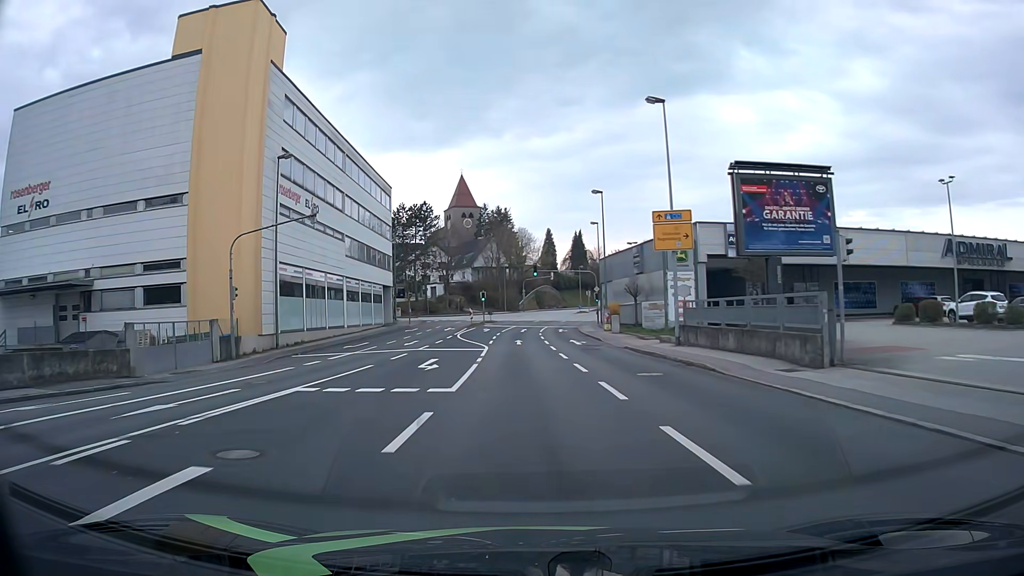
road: tertiary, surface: asphalt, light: Day
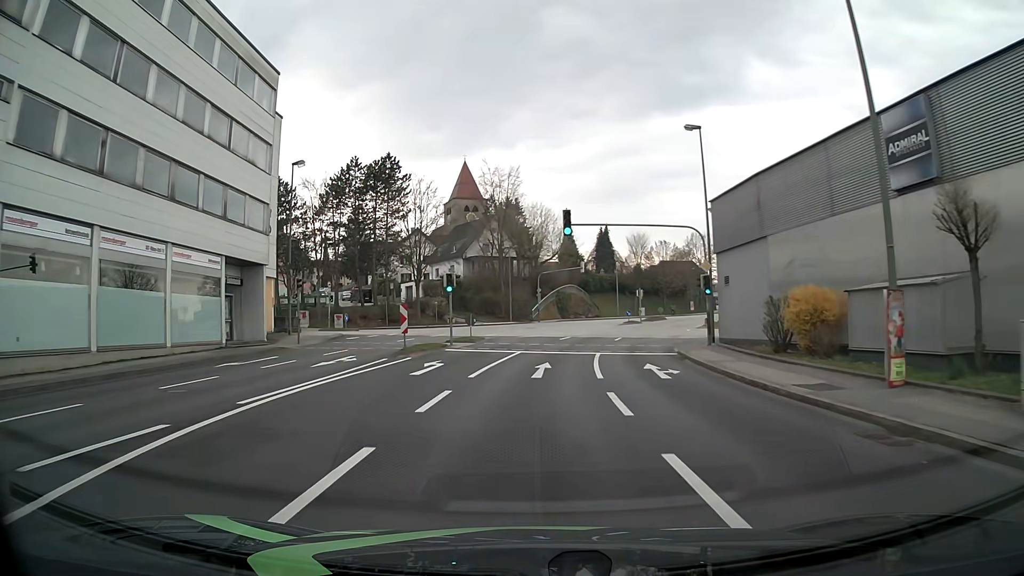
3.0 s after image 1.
(-0.7, +37.8) m; -1°
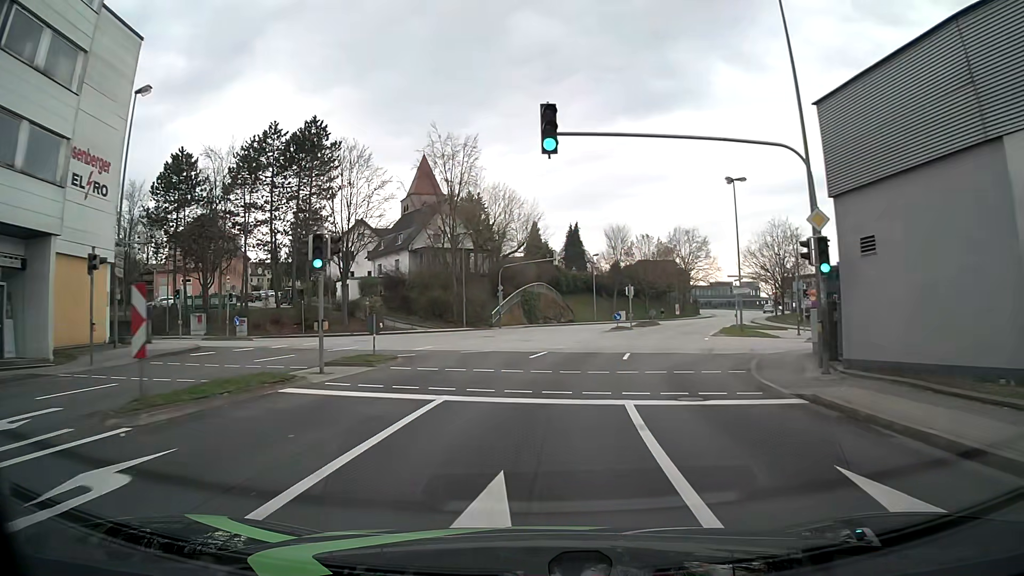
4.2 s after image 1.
(+0.3, +15.0) m; +3°
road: tertiary_link
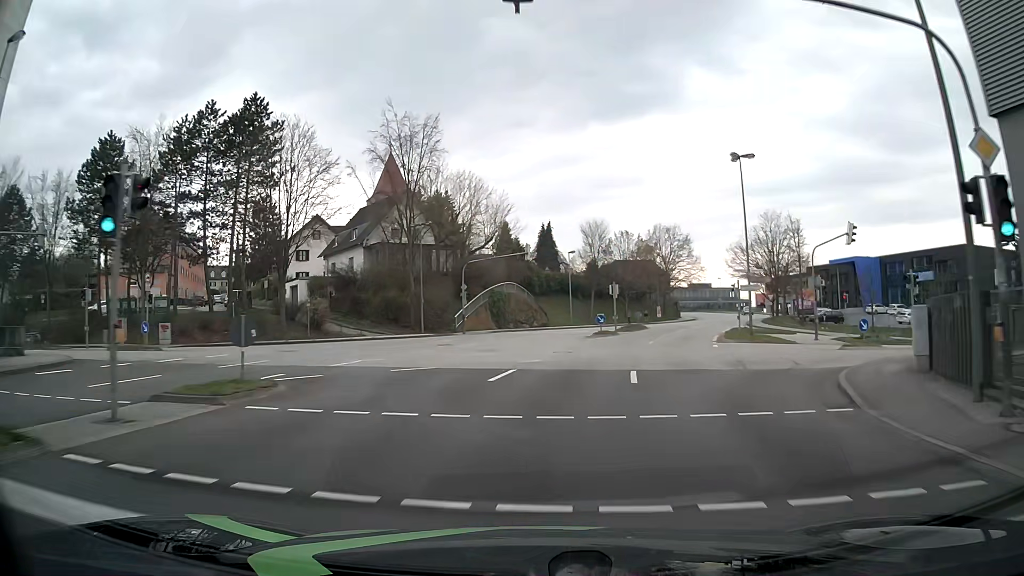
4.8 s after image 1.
(+0.1, +7.5) m; +2°
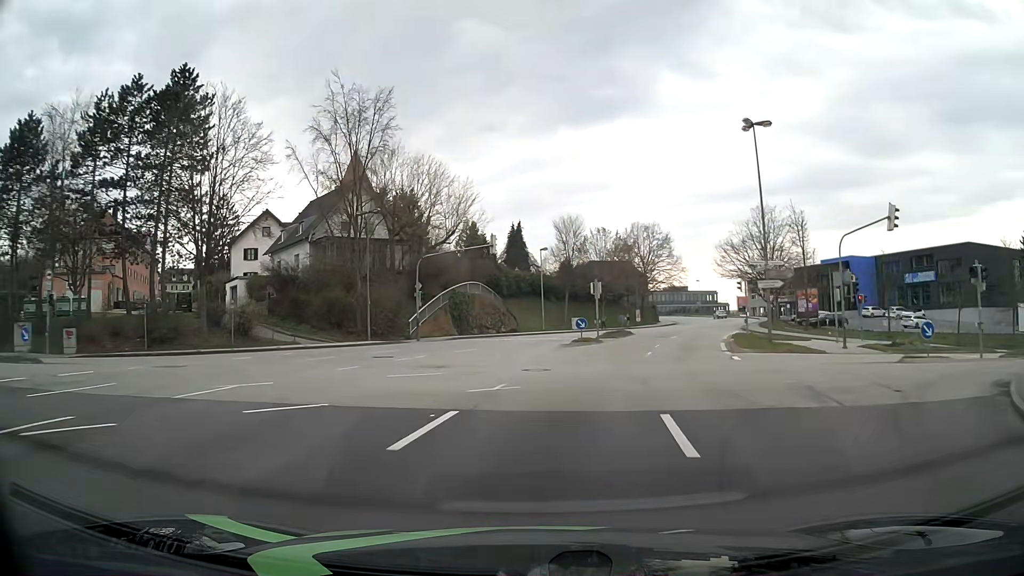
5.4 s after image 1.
(+0.1, +7.5) m; +3°
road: tertiary
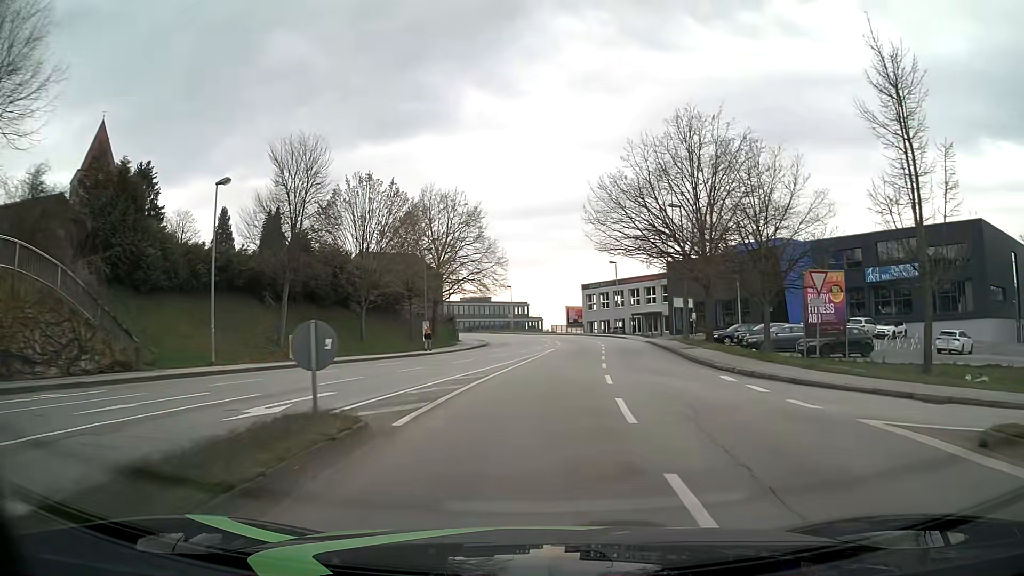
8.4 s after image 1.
(+5.8, +36.6) m; +18°
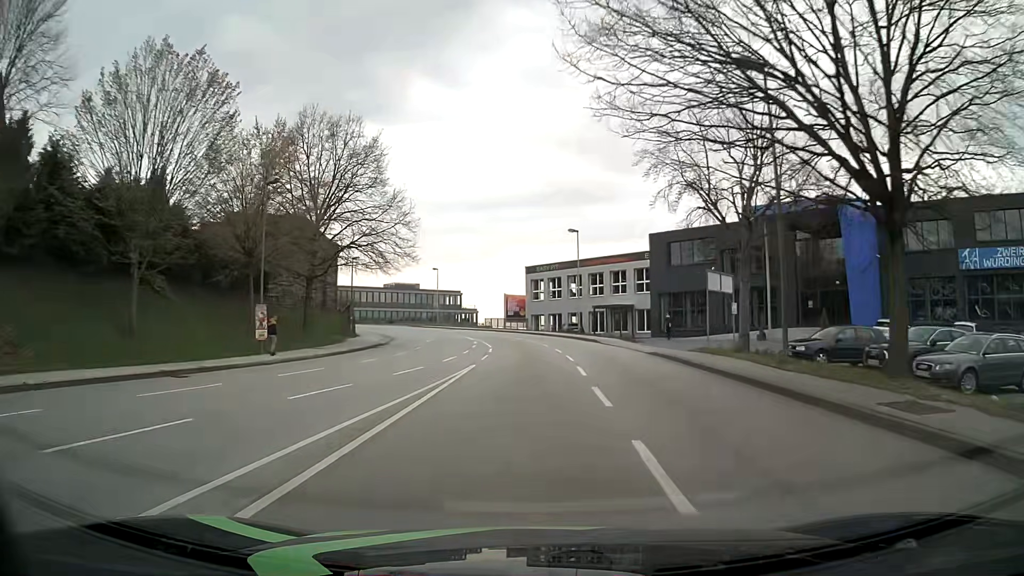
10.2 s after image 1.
(+1.1, +22.4) m; +5°
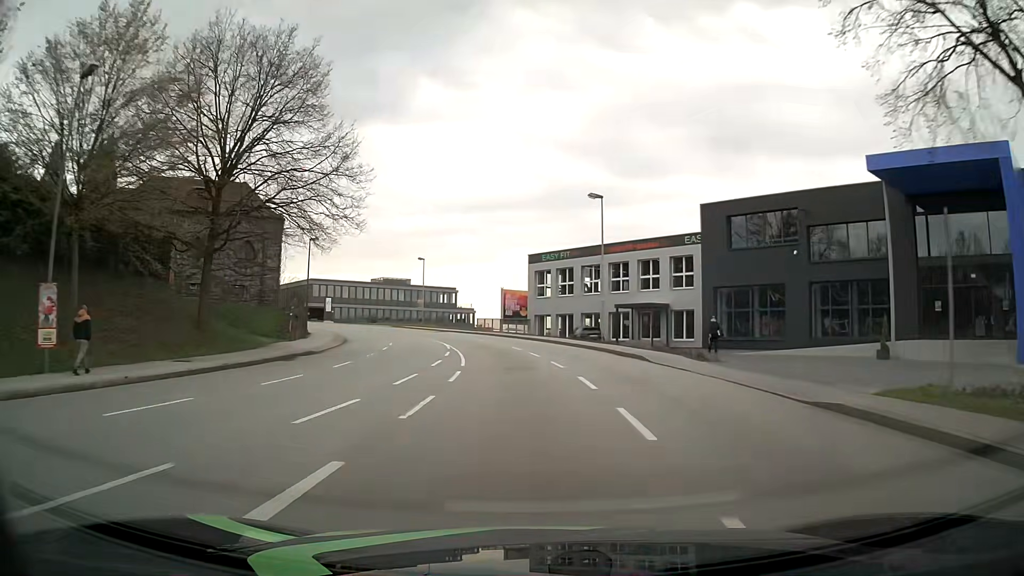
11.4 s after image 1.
(0.0, +15.2) m; 0°
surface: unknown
(0, +10) (-1, +20) (-2, +30) (-4, +40) (-6, +49) (-9, +59) (-14, +68) (-19, +76) (-26, +84) (-33, +91) m
